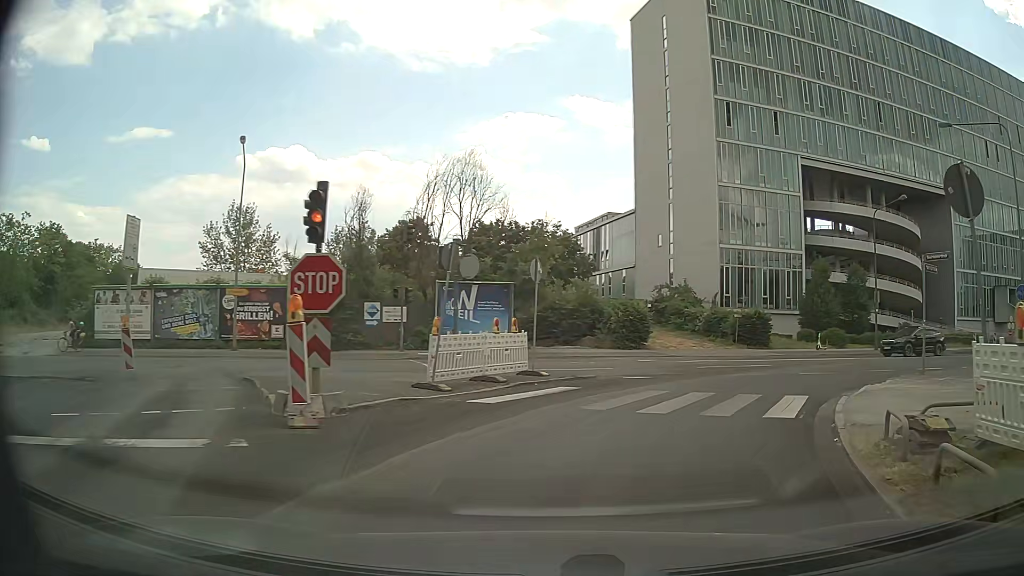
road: secondary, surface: asphalt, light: Day
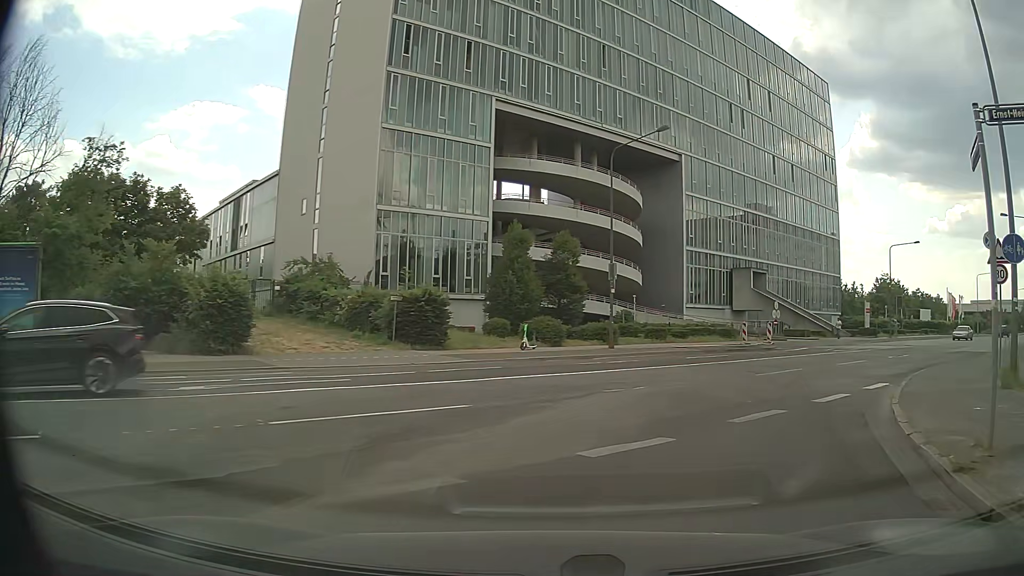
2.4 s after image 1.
(+3.8, +14.6) m; +29°
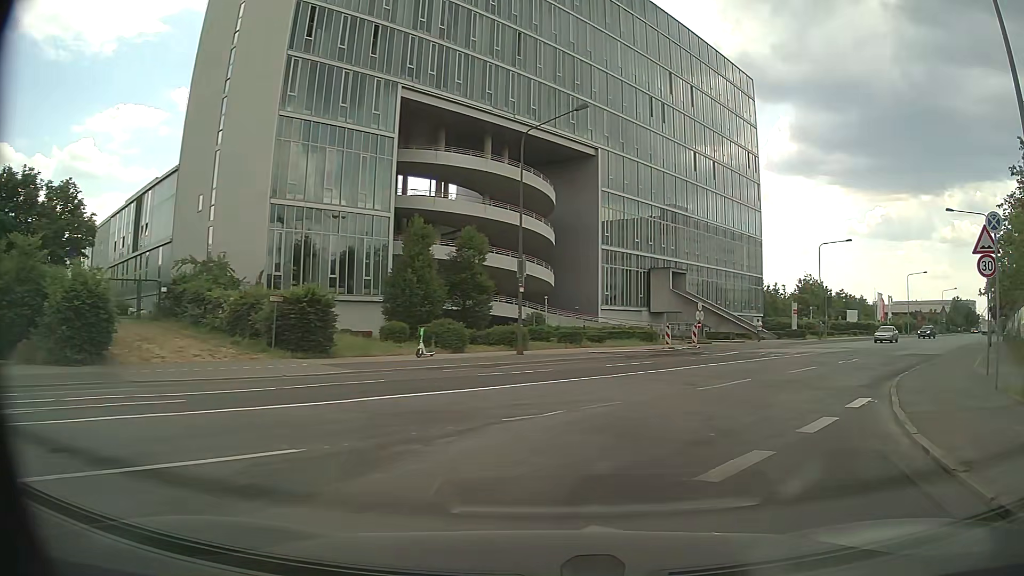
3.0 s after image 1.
(+0.2, +3.5) m; +7°
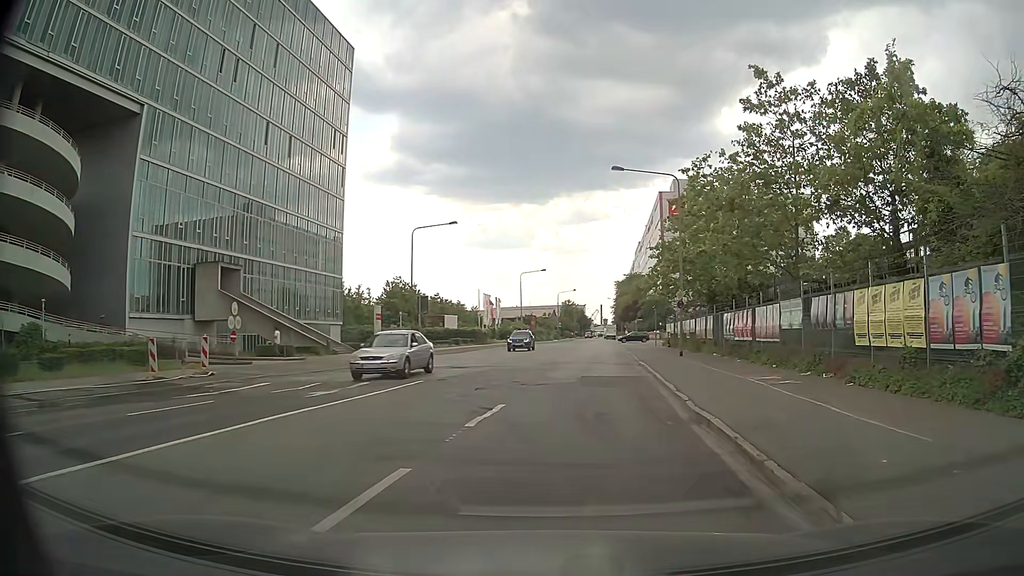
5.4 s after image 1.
(+5.3, +15.0) m; +36°
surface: sett
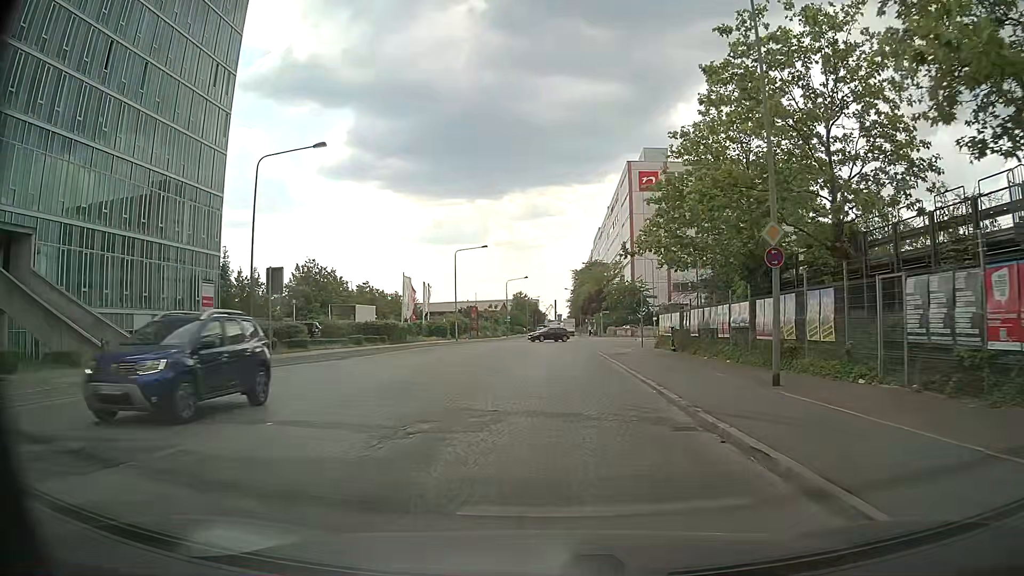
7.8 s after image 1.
(+1.0, +21.2) m; +3°
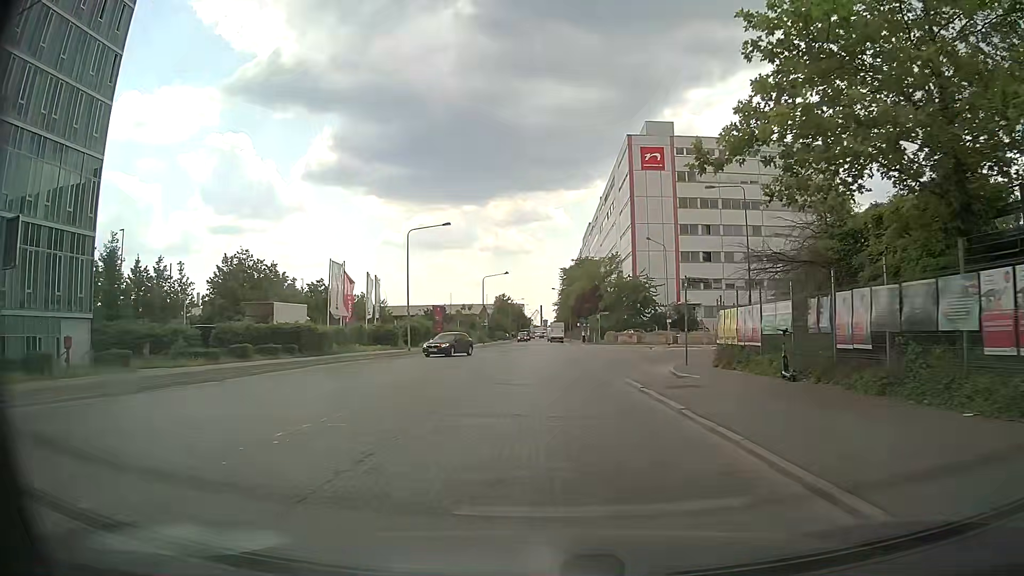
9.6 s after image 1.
(+0.4, +18.1) m; +2°
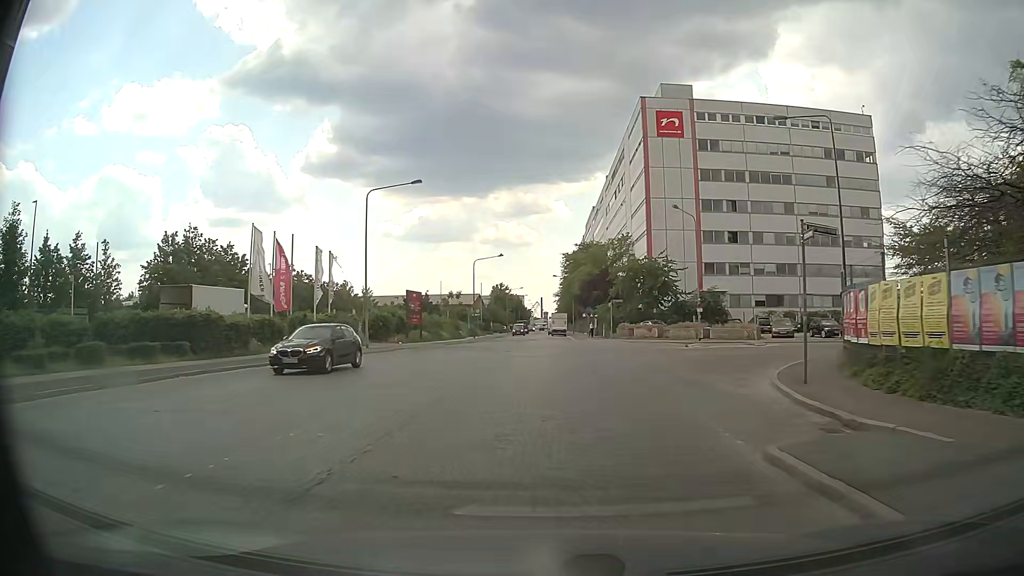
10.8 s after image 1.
(0.0, +12.8) m; +1°
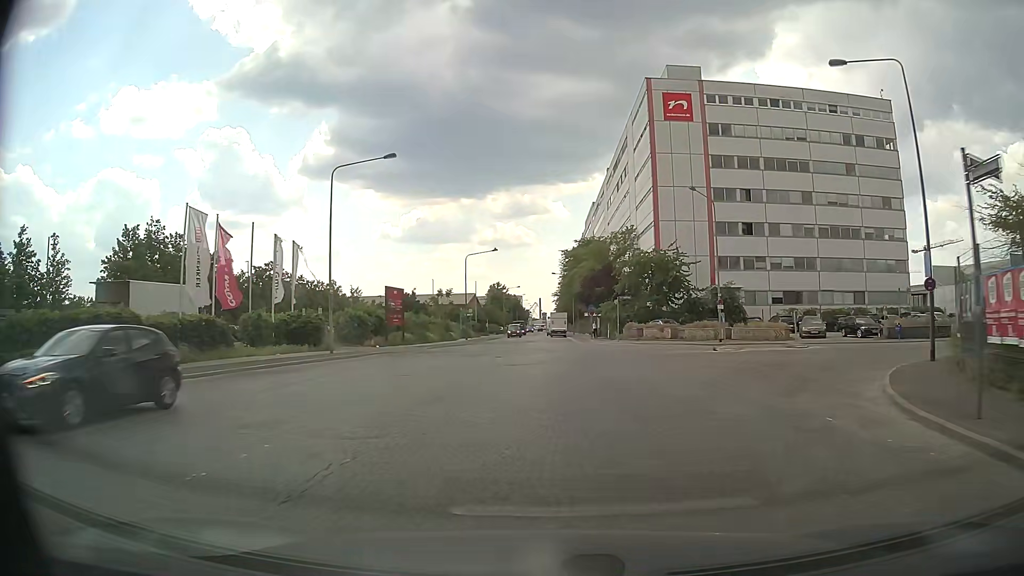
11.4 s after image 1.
(-0.1, +6.6) m; 0°
(0, +10) (0, +20) (0, +30) (-1, +40) (-1, +50) (-1, +60) (-2, +70) (-2, +80) (-3, +90) (-3, +100) m
